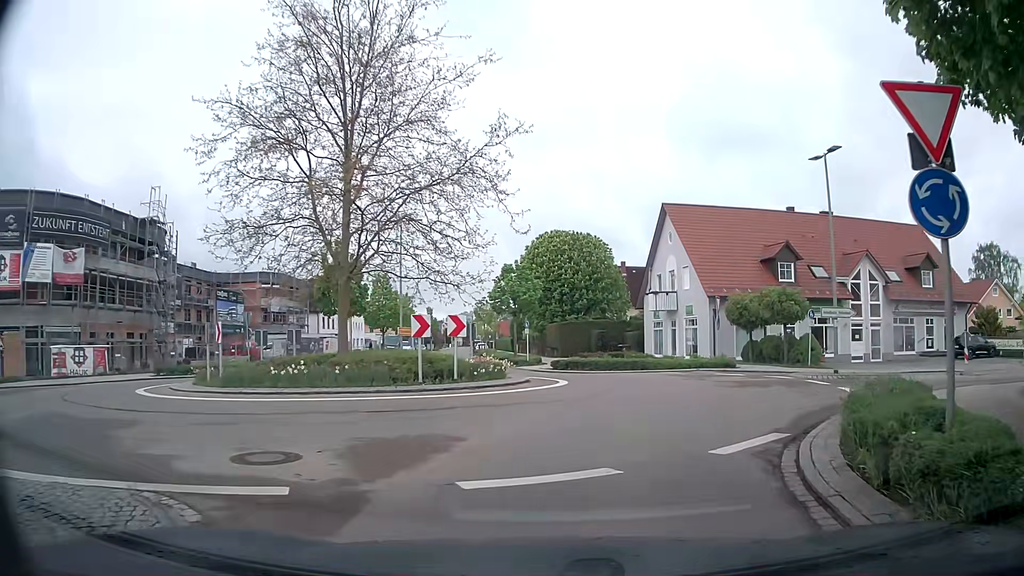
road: tertiary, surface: asphalt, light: Day
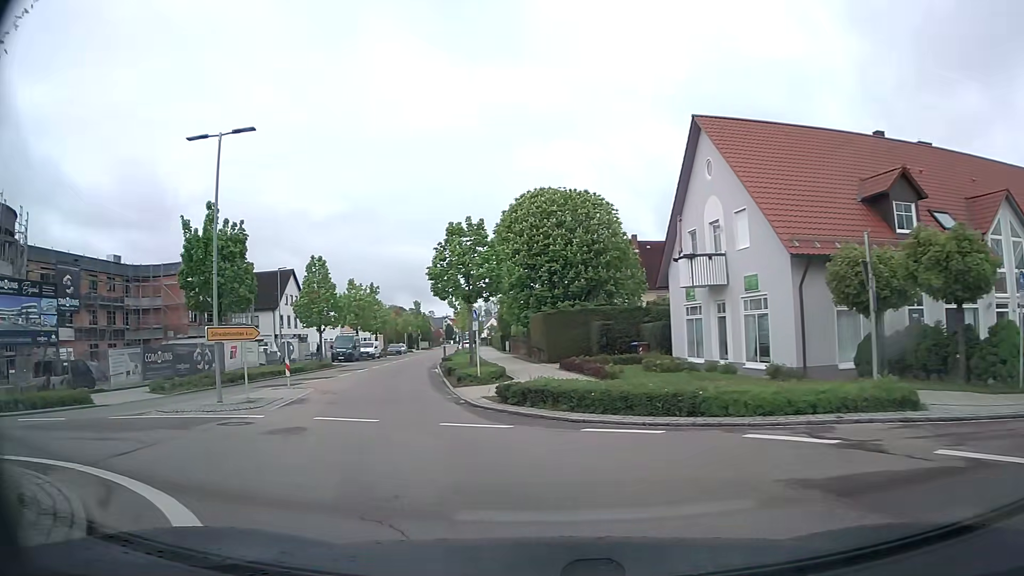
(+2.0, +17.7) m; 0°
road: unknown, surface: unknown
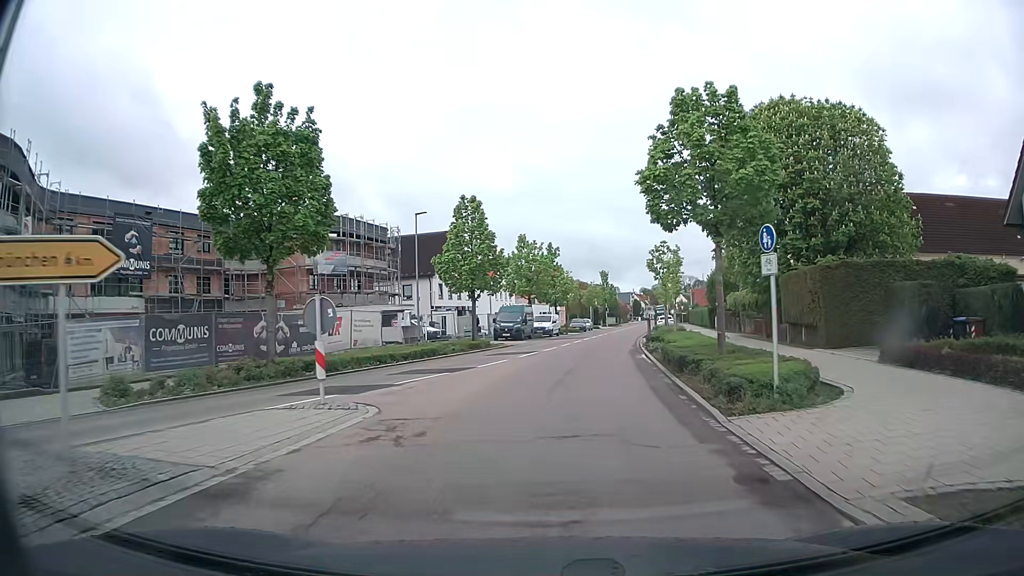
(-3.0, +14.6) m; -17°
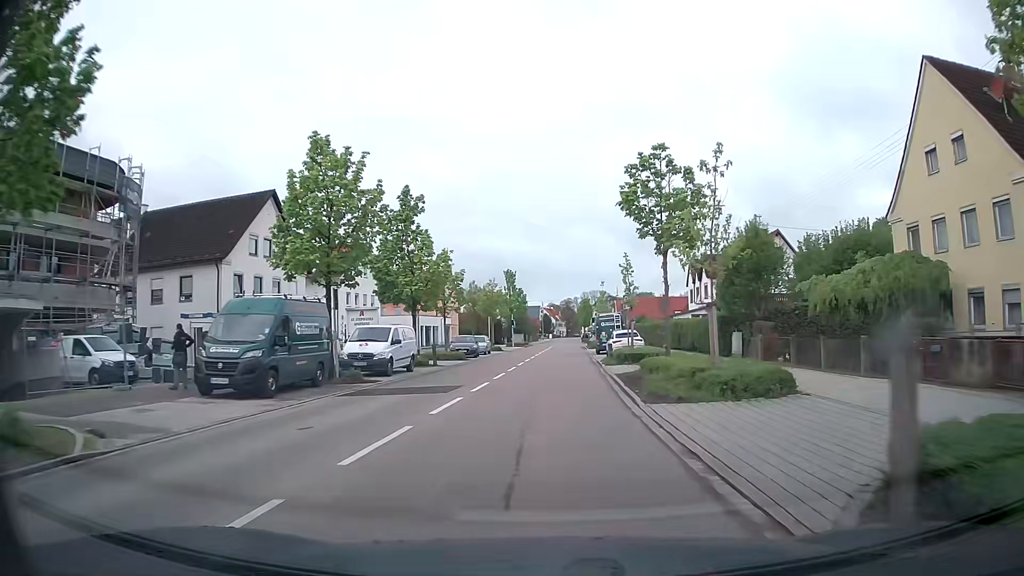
(+2.7, +31.7) m; +8°
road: tertiary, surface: asphalt
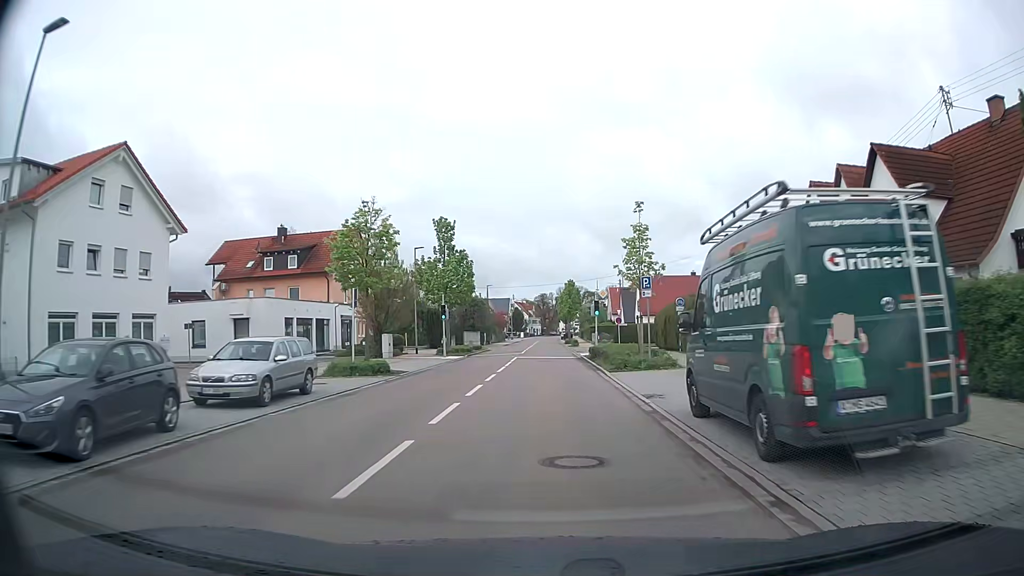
(+0.7, +37.6) m; +3°
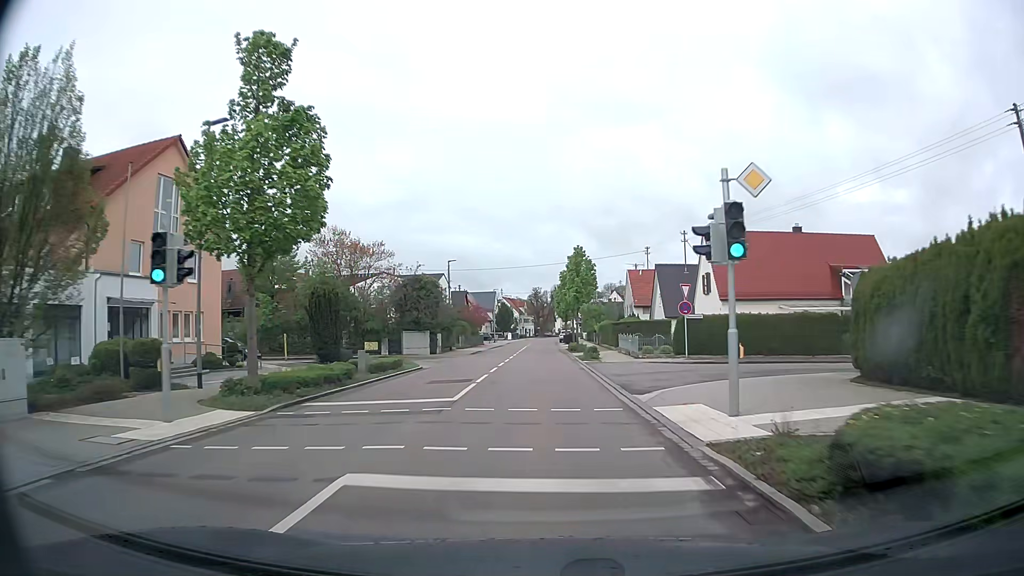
(-0.1, +31.4) m; 0°
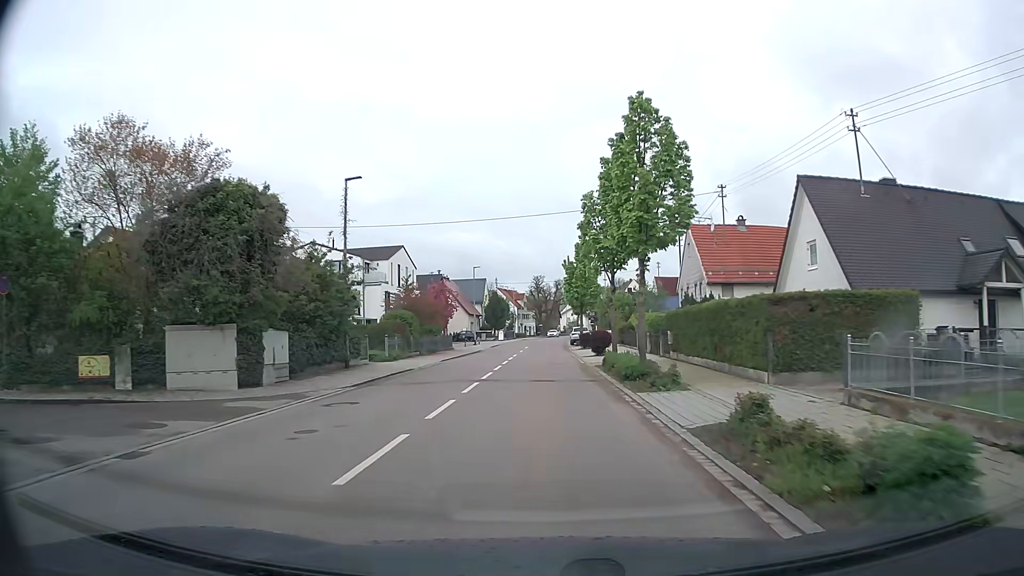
(-0.2, +31.5) m; 0°
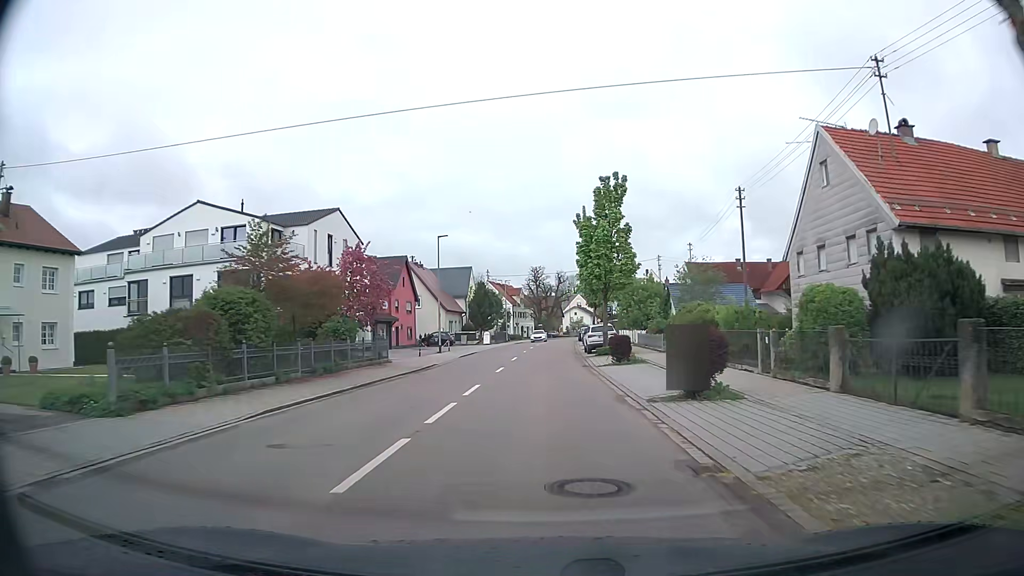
(-0.1, +22.9) m; 0°
(0, +10) (0, +20) (0, +30) (0, +40) (0, +50) (+1, +60) (+1, +70) (+1, +80) (+2, +90) (+3, +100) m
